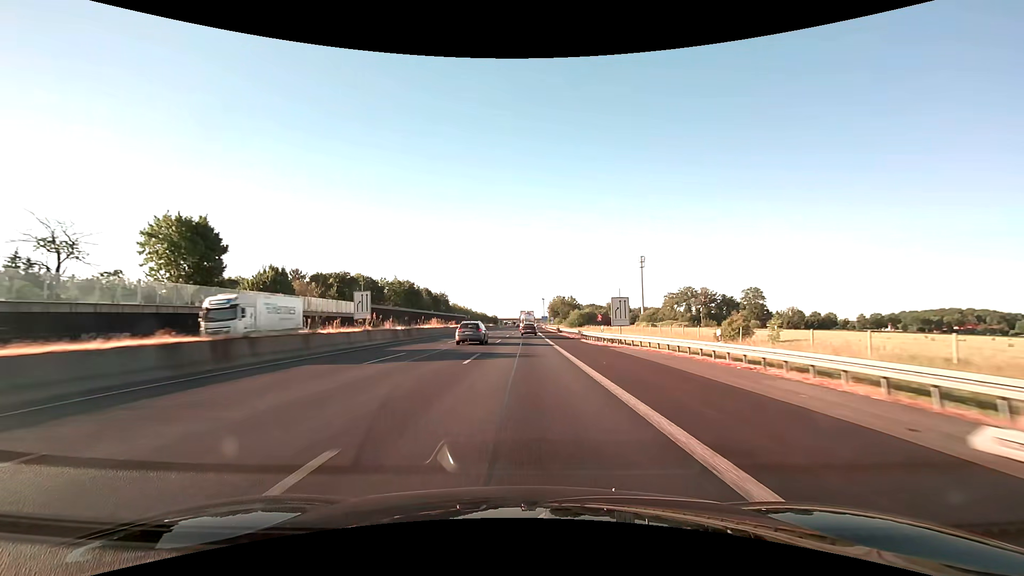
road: motorway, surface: asphalt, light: Day
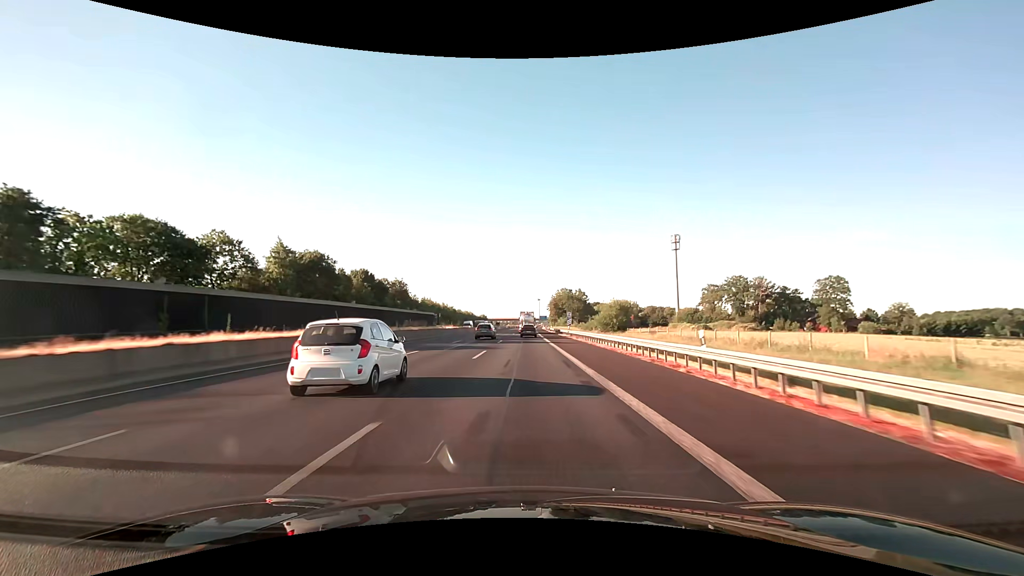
(+0.4, +71.9) m; +1°
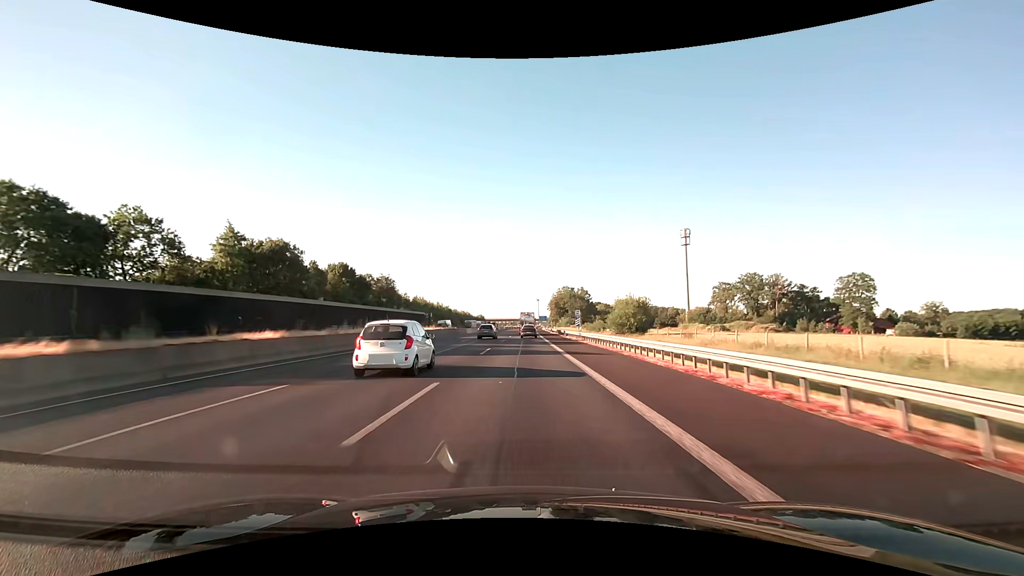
(0.0, +14.2) m; 0°
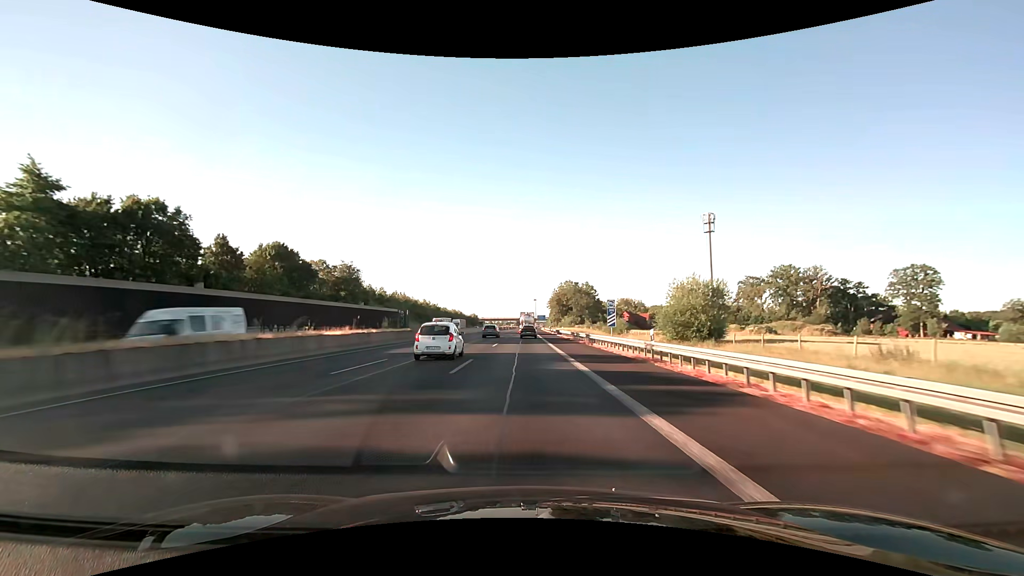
(0.0, +28.3) m; 0°
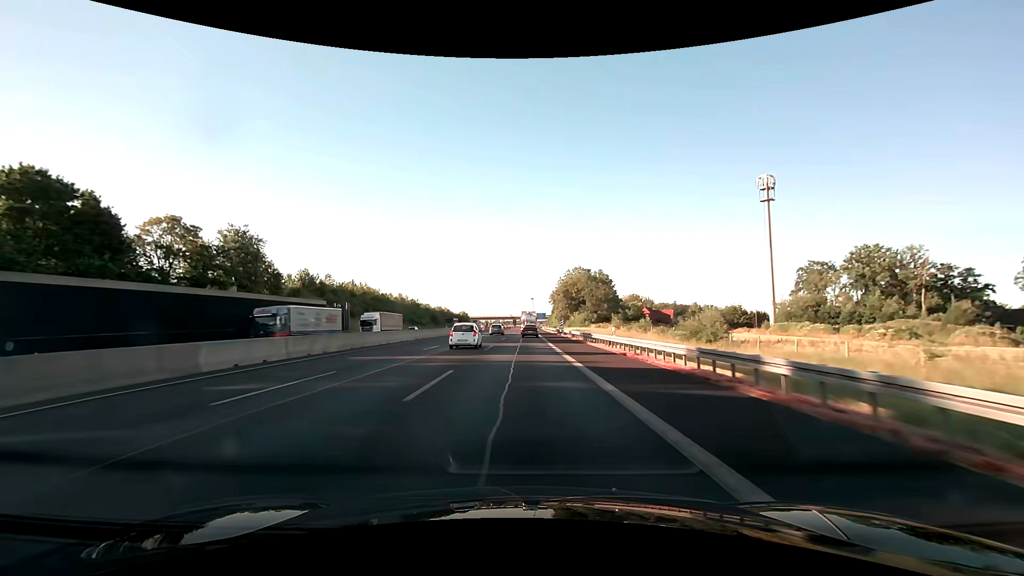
(+0.1, +42.3) m; 0°
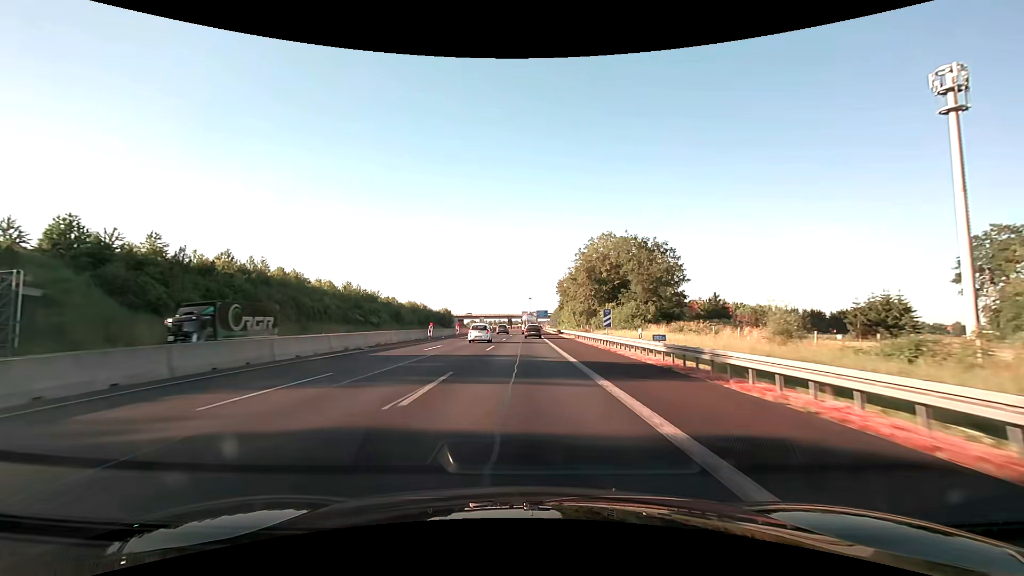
(+0.1, +55.8) m; 0°
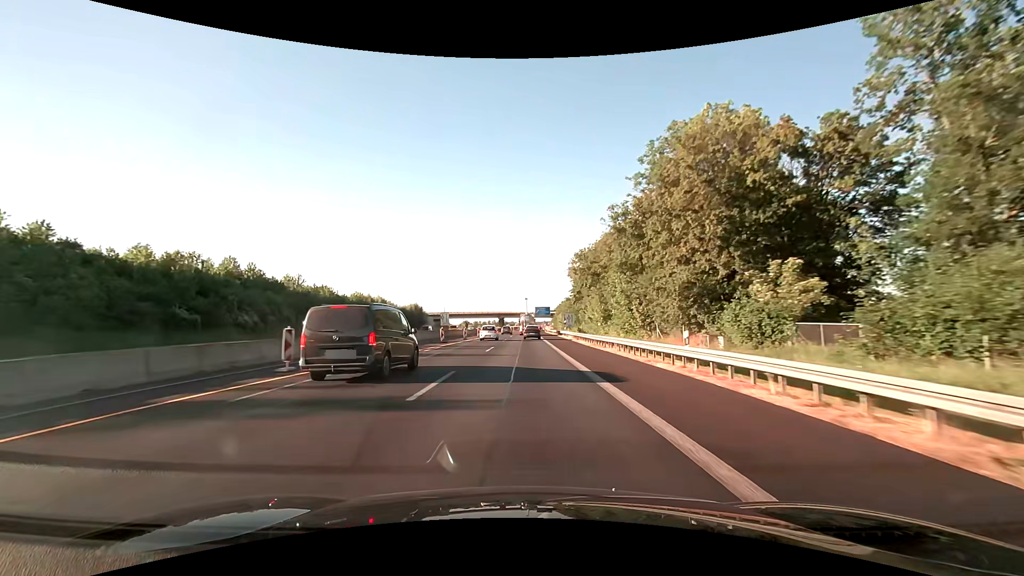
(+0.2, +55.2) m; 0°
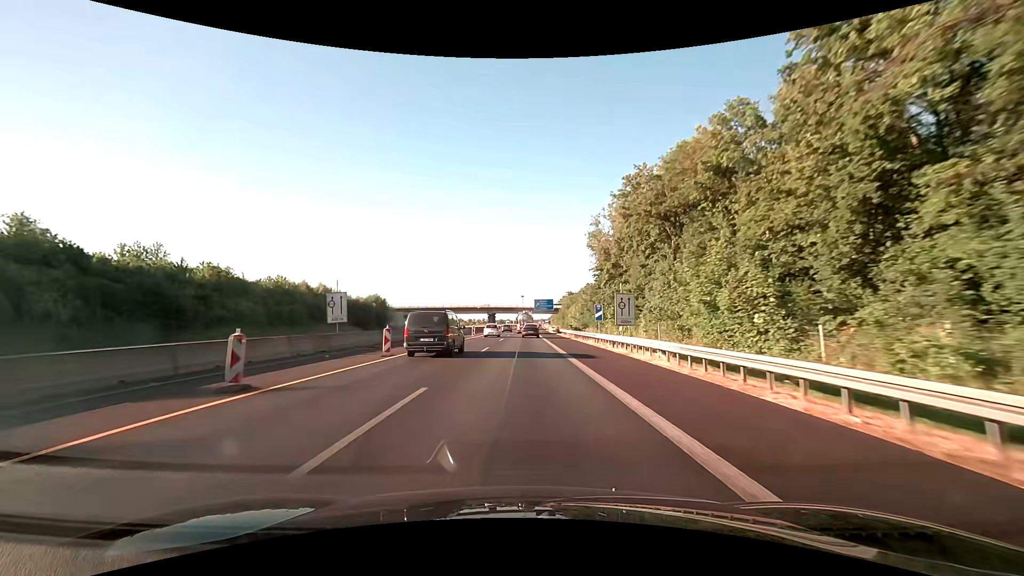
(0.0, +41.1) m; 0°
(0, +10) (0, +20) (0, +30) (0, +40) (0, +50) (0, +60) (0, +70) (0, +80) (0, +90) (0, +100) m
